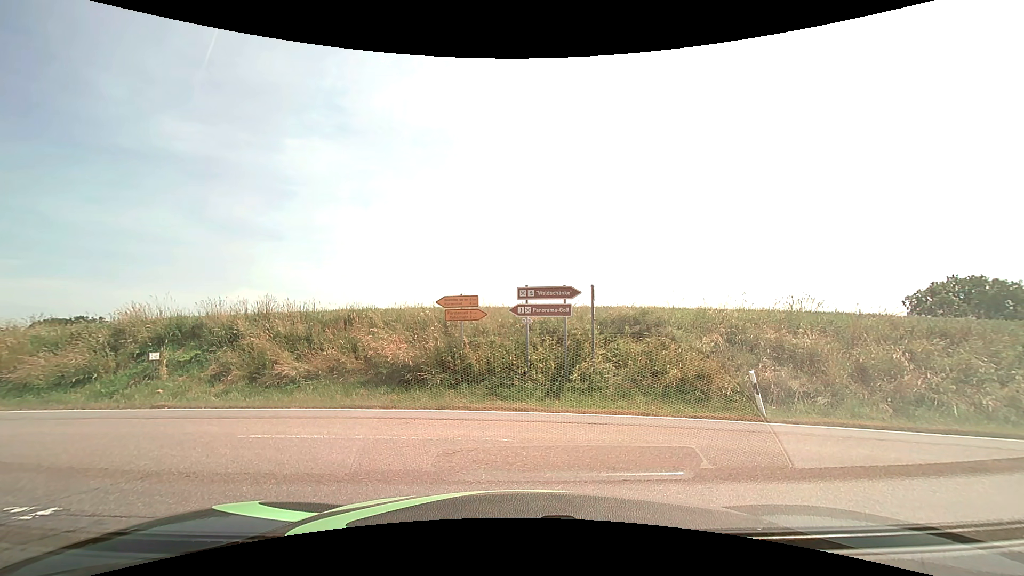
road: unclassified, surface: asphalt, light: Day
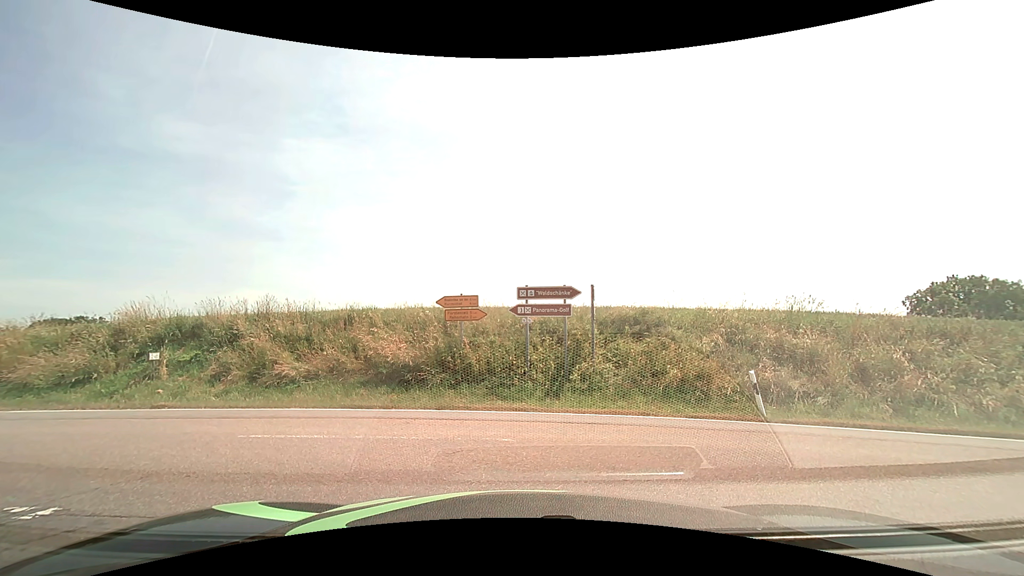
(0.0, 0.0) m; 0°
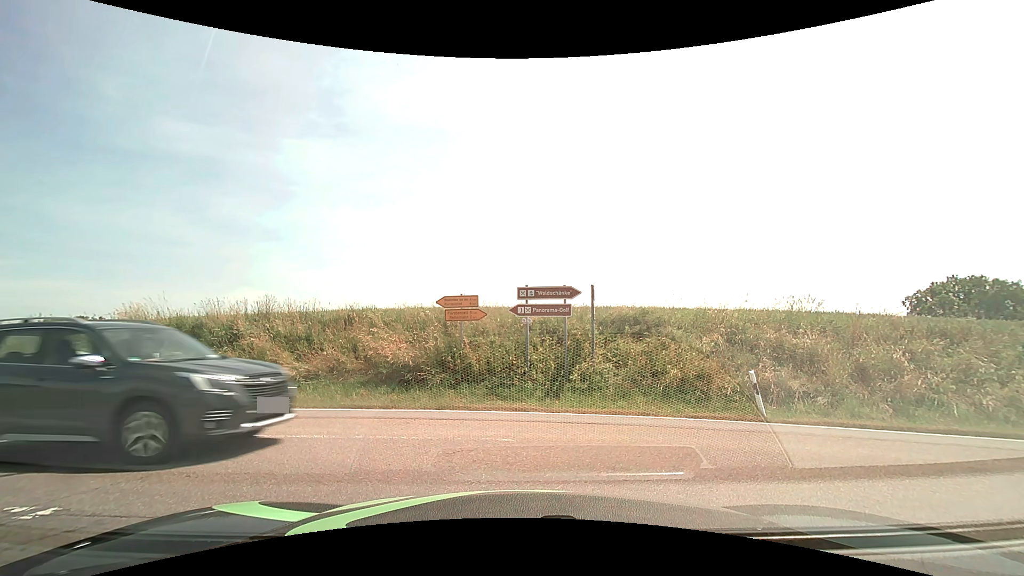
(0.0, 0.0) m; 0°
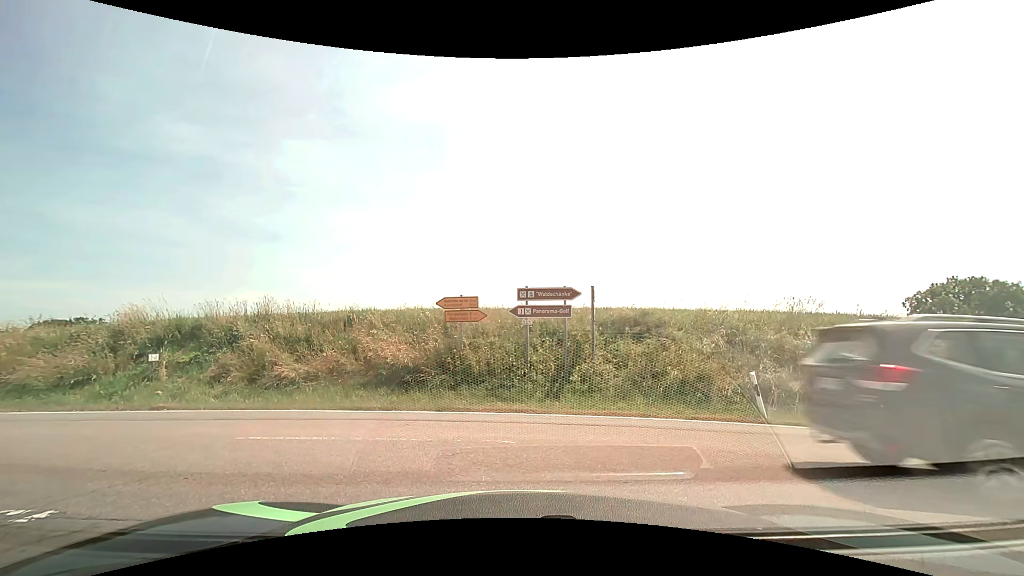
(0.0, 0.0) m; 0°
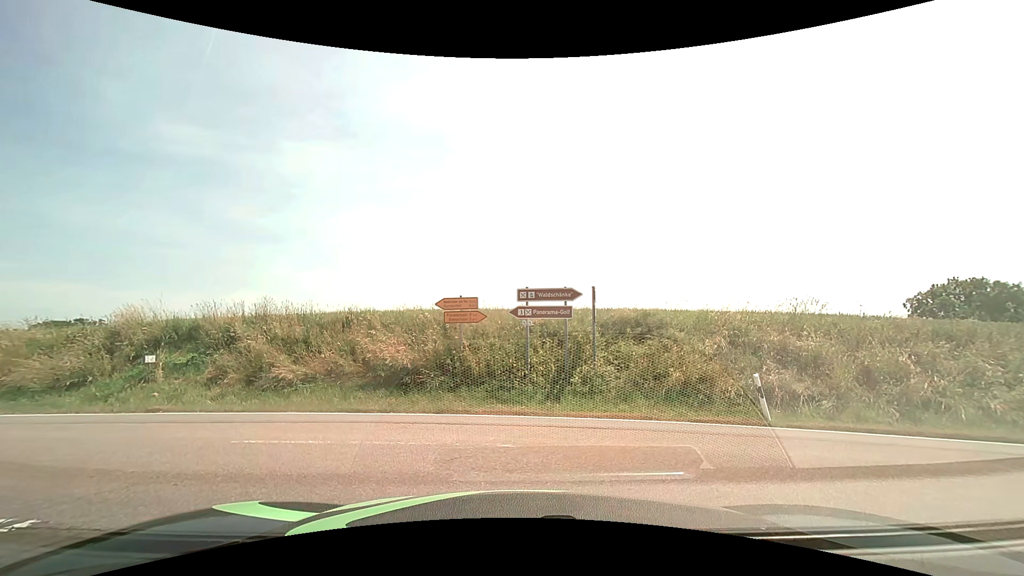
(0.0, +0.1) m; 0°
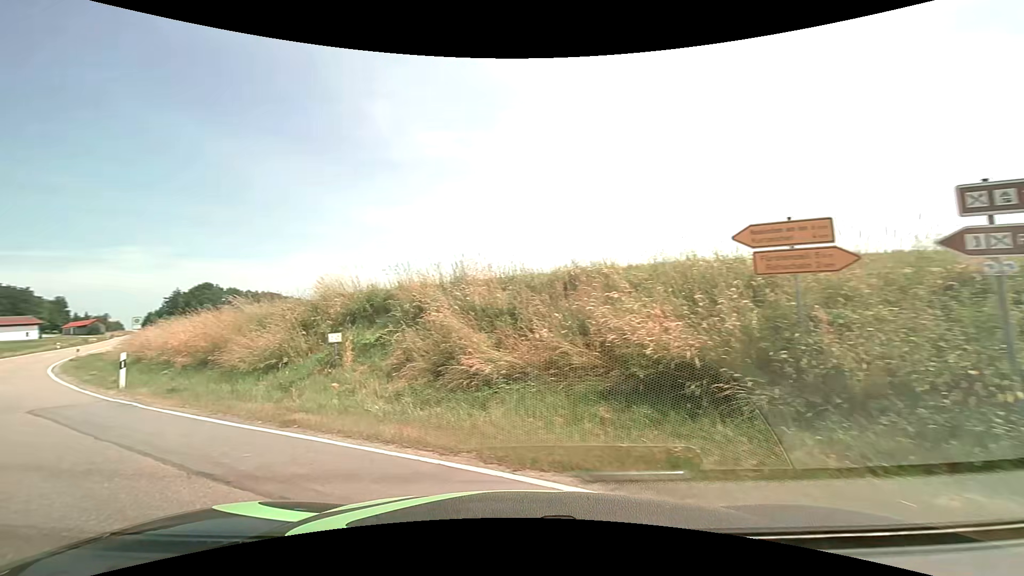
(-1.0, +7.0) m; -26°
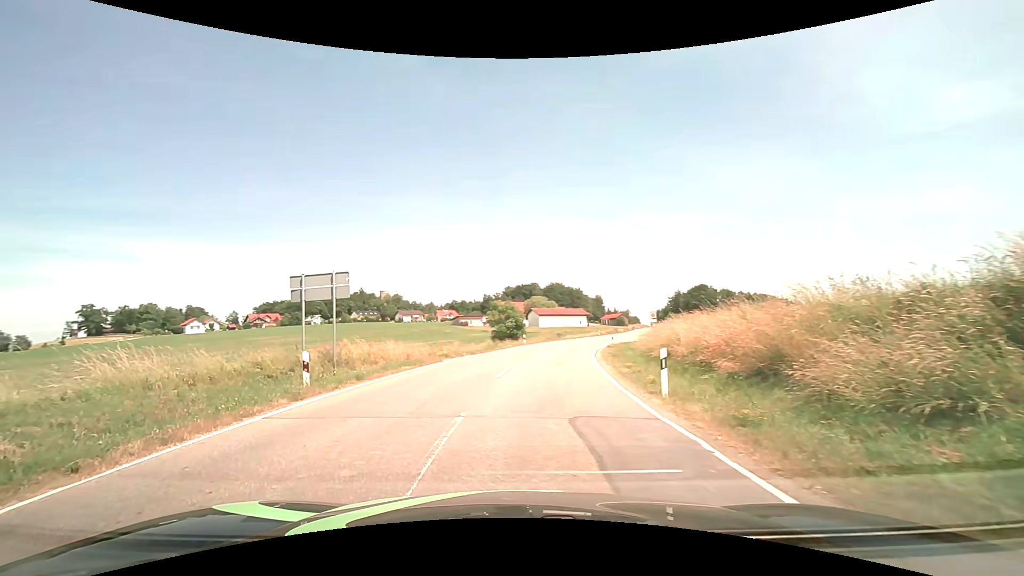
(-3.1, +6.0) m; -53°
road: tertiary
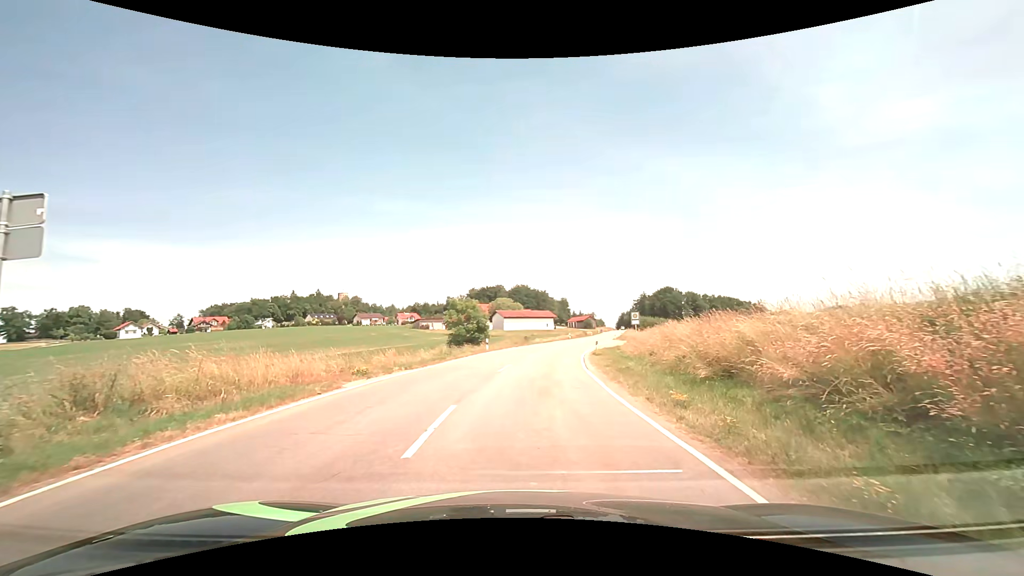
(-0.2, +9.4) m; +2°
(0, +10) (+1, +20) (+2, +30) (+3, +40) (+5, +50) (+8, +59) (+10, +69) (+12, +79) (+15, +88) (+17, +98) m
